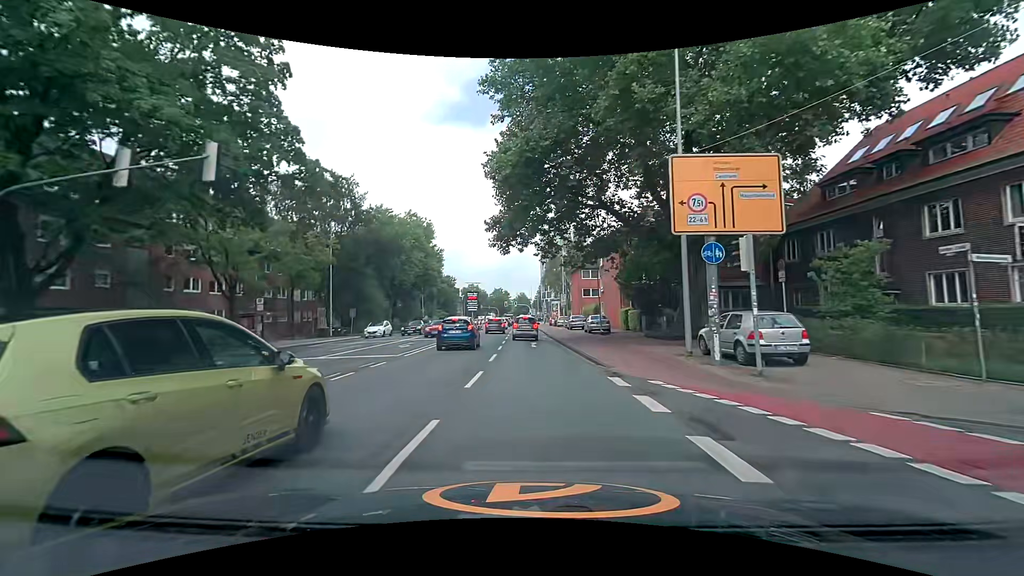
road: secondary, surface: asphalt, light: Day
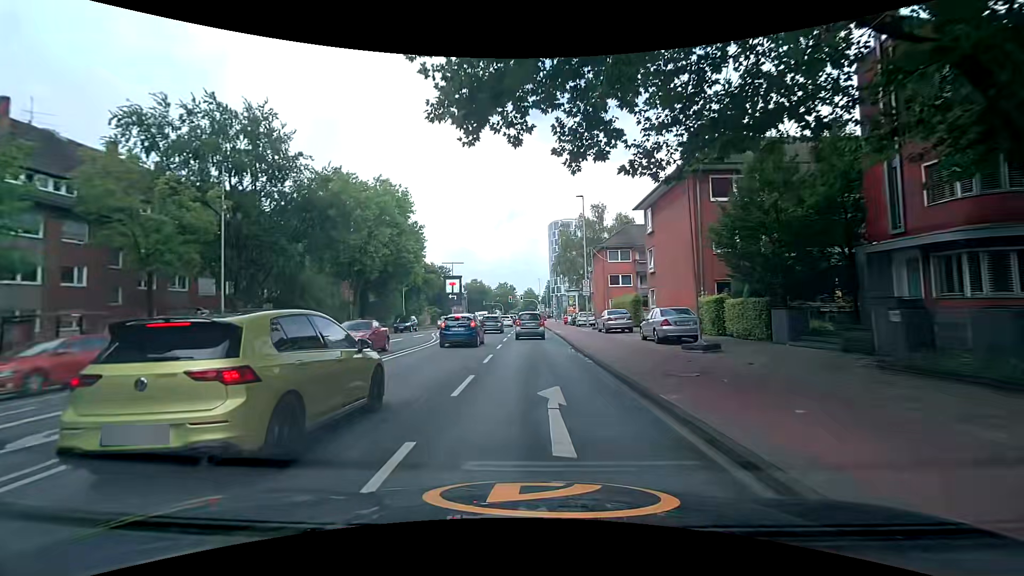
(-0.1, +19.2) m; 0°
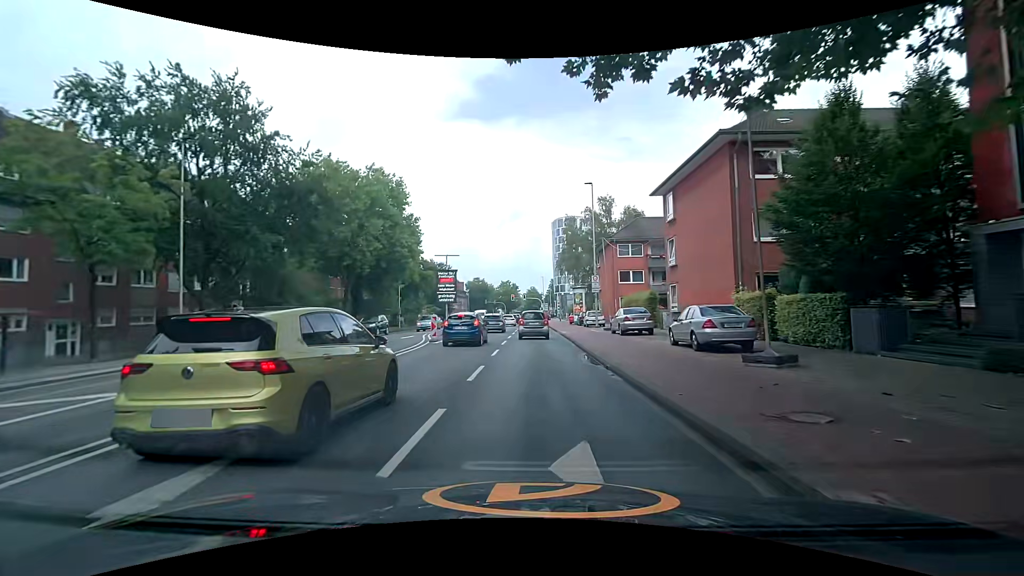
(0.0, +4.2) m; 0°
(0, +10) (-1, +20) (-1, +30) (-1, +40) (-1, +50) (-2, +60) (-4, +70) (-4, +80) (-5, +90) (-5, +100) m
